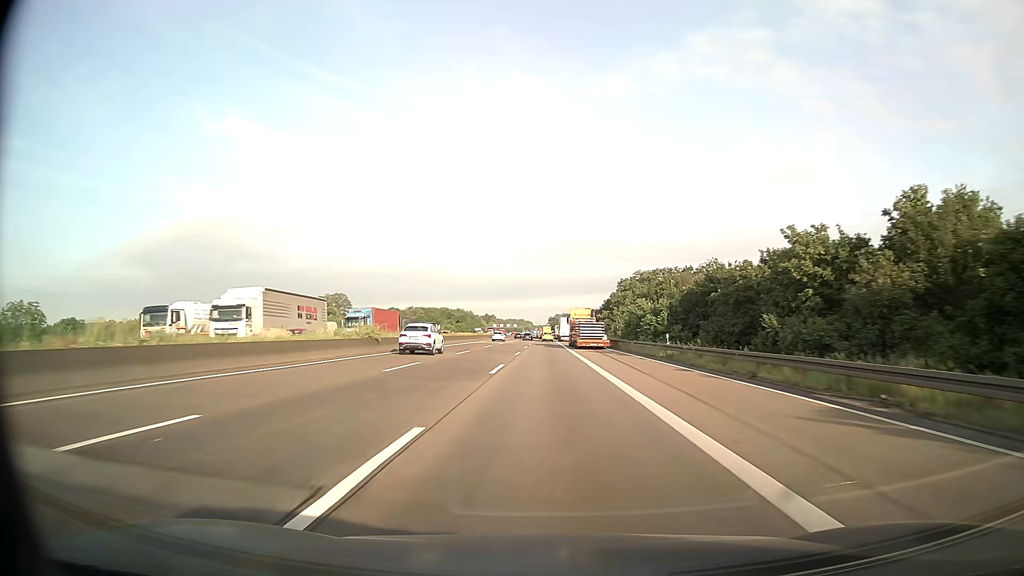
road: motorway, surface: asphalt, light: Day
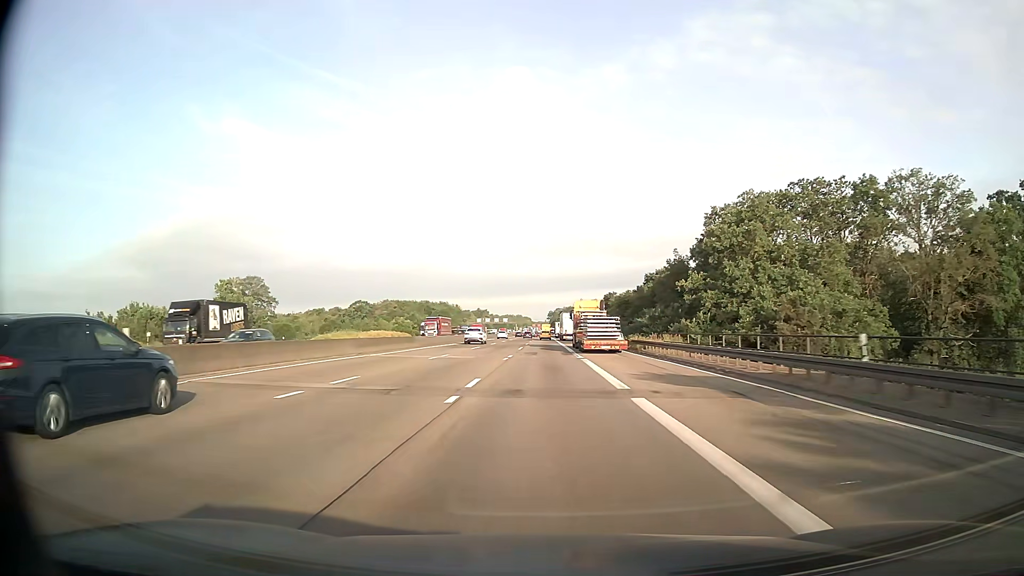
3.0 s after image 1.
(+0.2, +80.9) m; 0°
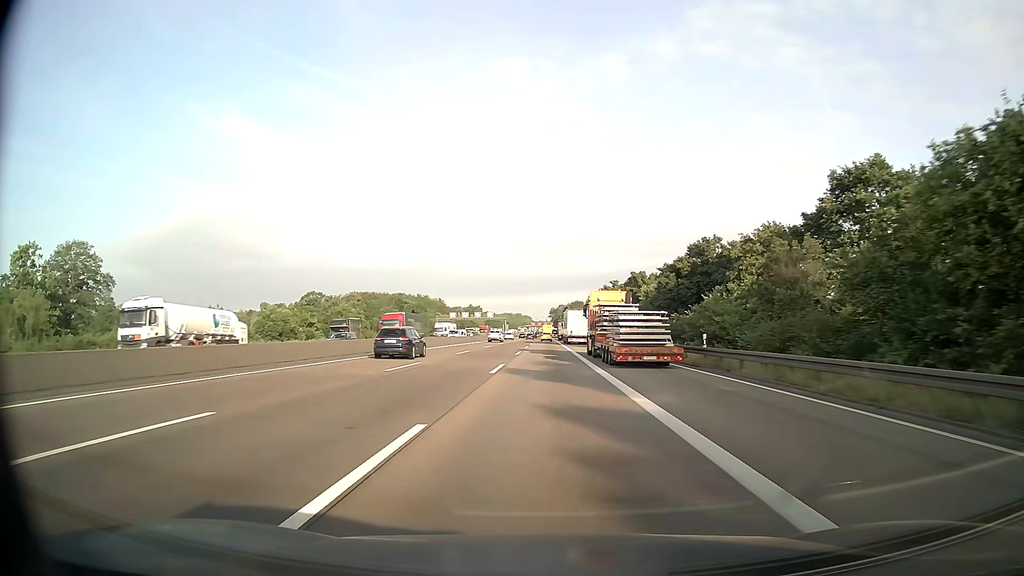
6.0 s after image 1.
(-0.3, +80.8) m; 0°
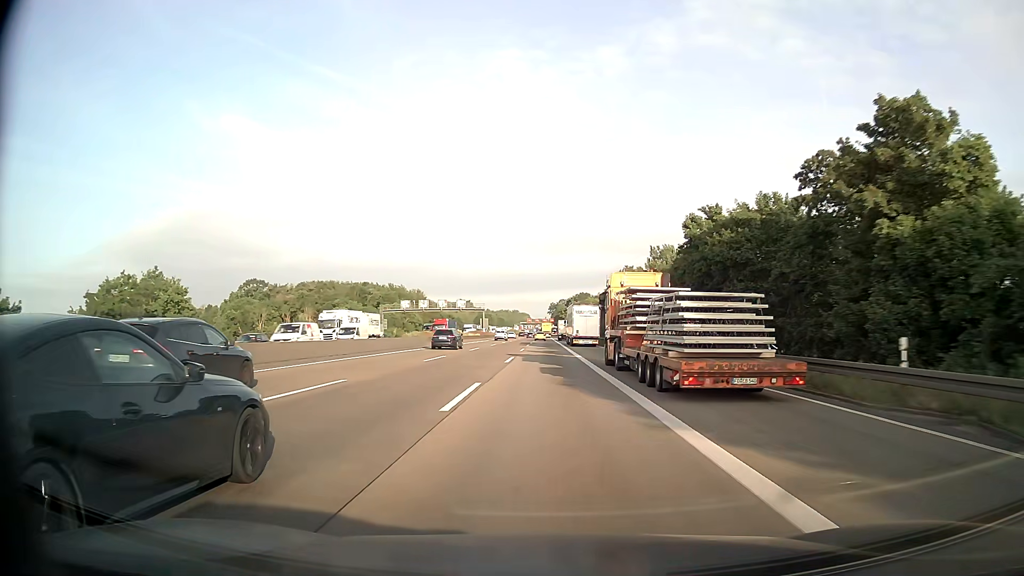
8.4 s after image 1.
(+0.1, +64.7) m; 0°
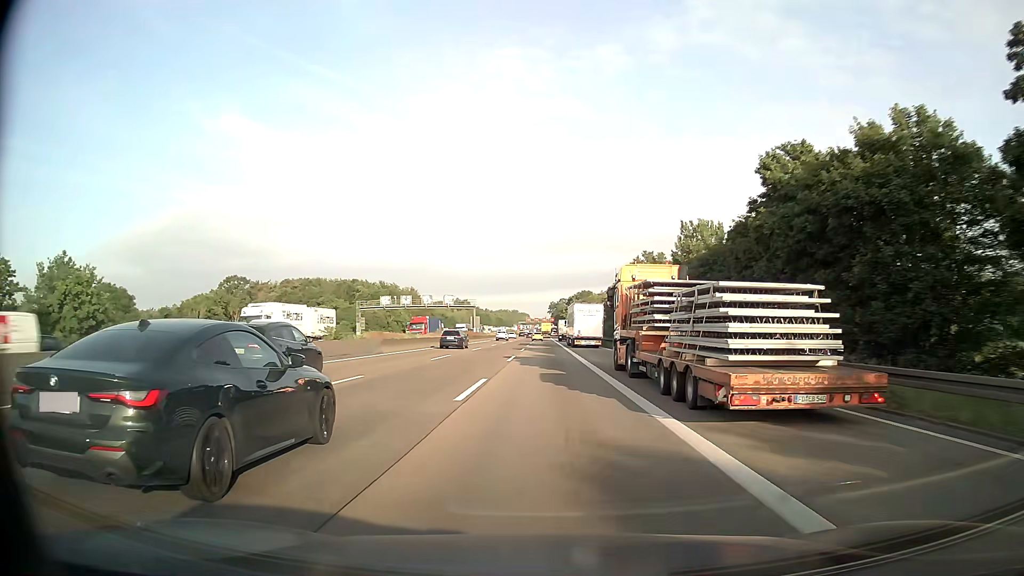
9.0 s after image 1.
(0.0, +16.2) m; 0°
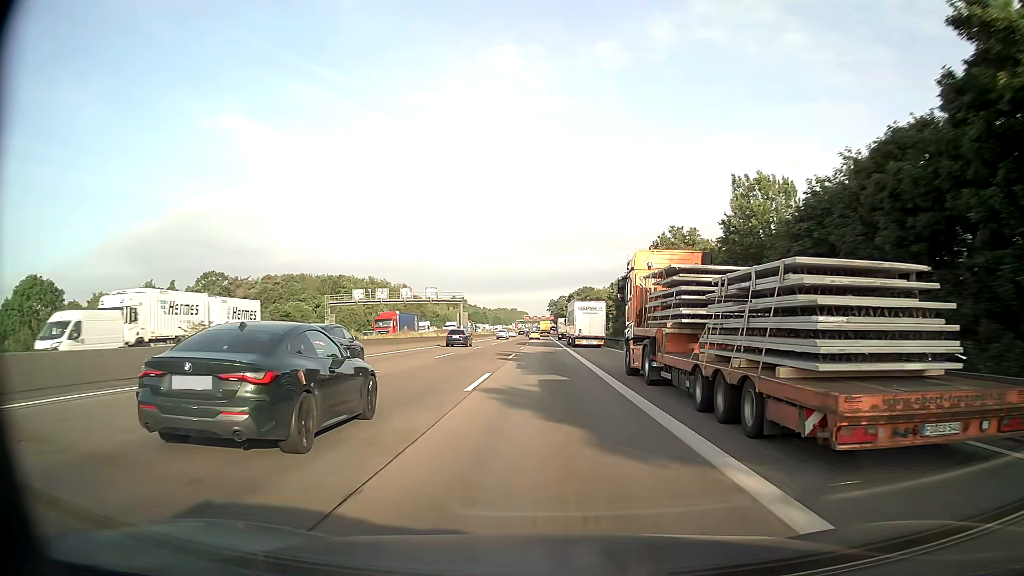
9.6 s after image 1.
(0.0, +16.2) m; 0°
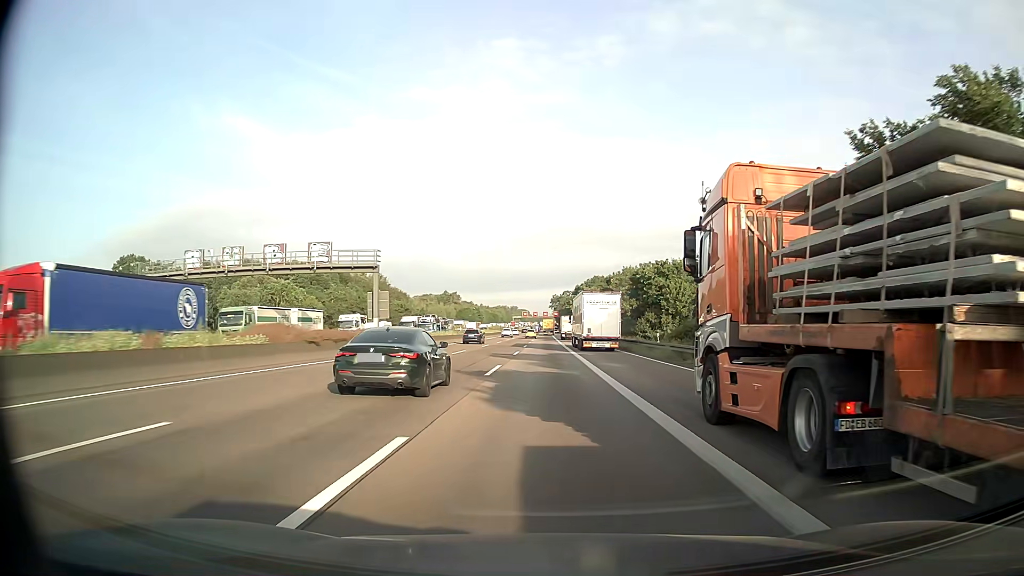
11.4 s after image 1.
(0.0, +48.5) m; 0°
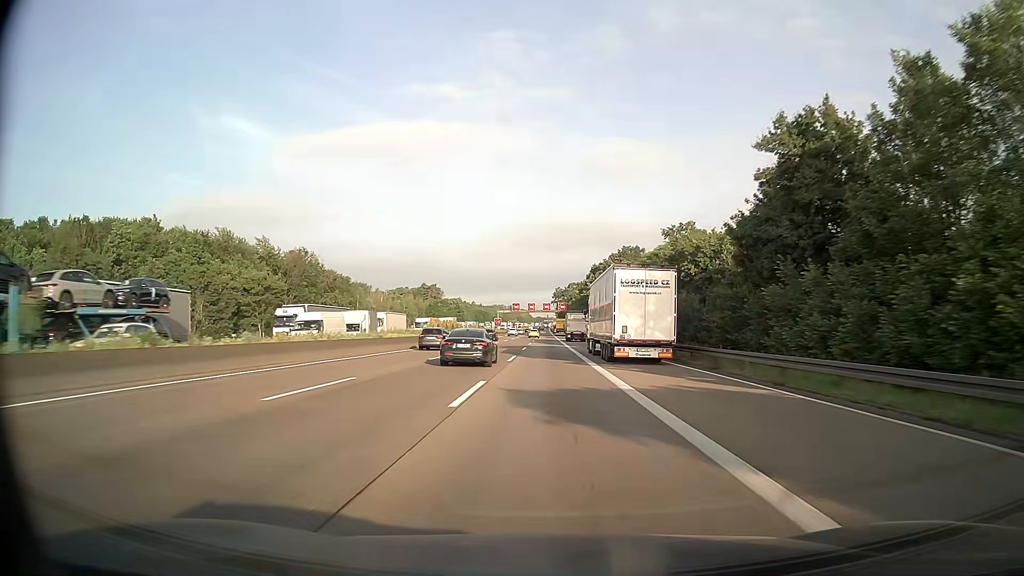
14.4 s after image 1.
(+0.1, +80.8) m; 0°
(0, +10) (0, +20) (0, +30) (0, +40) (0, +50) (0, +60) (0, +70) (0, +80) (0, +90) (0, +100) m
